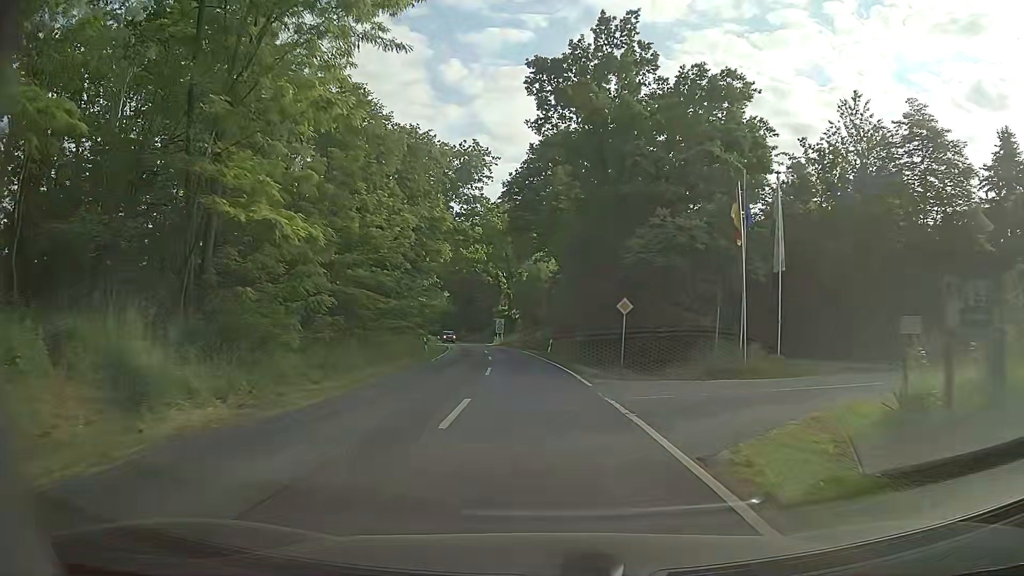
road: secondary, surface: asphalt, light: Day
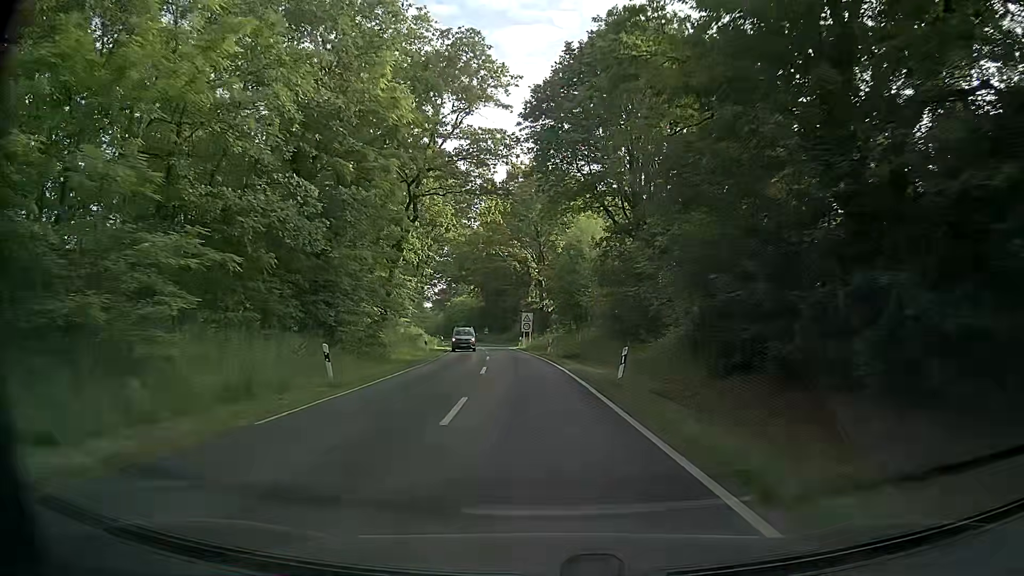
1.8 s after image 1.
(-0.4, +23.8) m; -3°
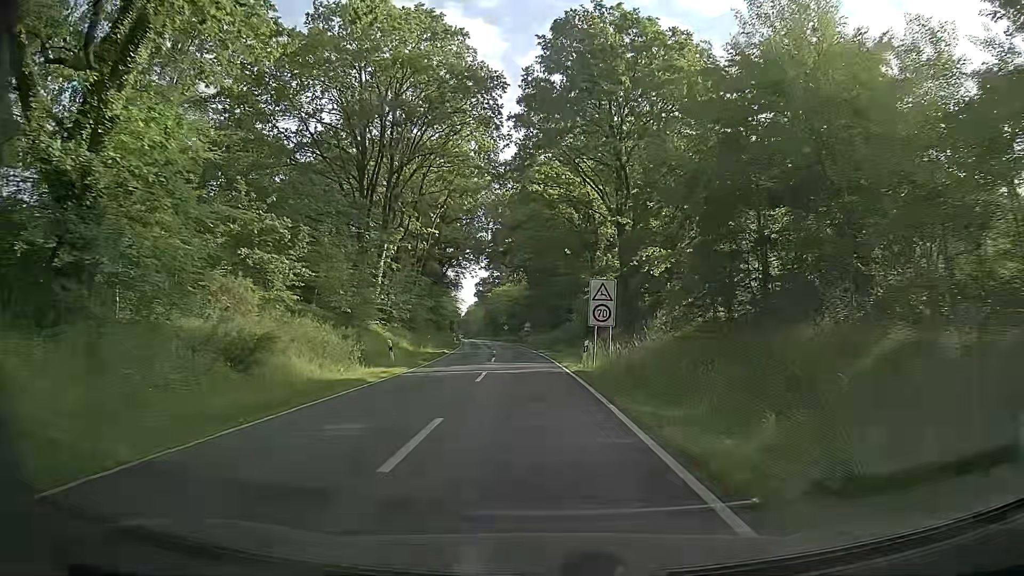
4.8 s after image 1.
(-1.6, +39.1) m; -5°
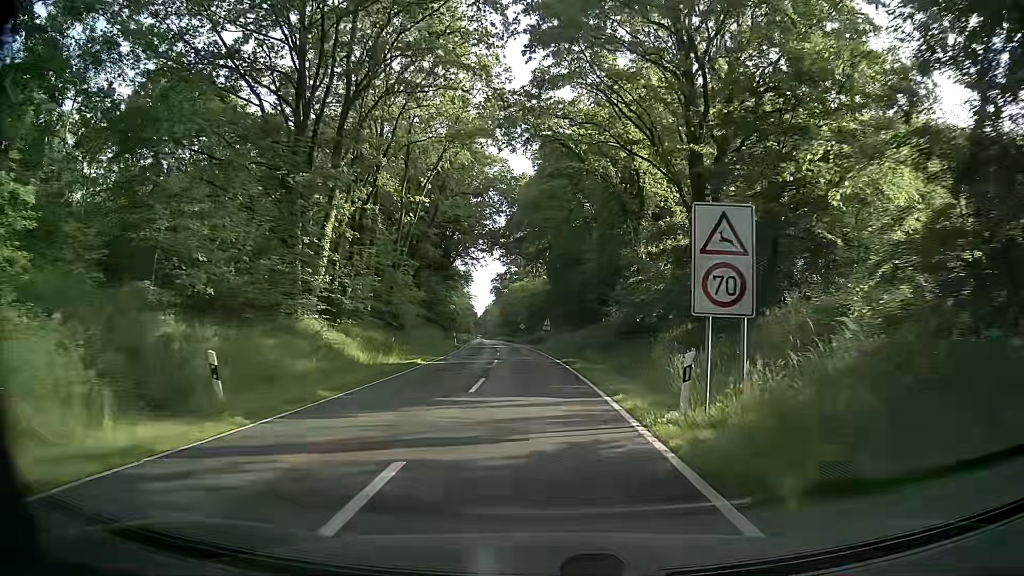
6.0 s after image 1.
(-0.2, +15.6) m; -2°
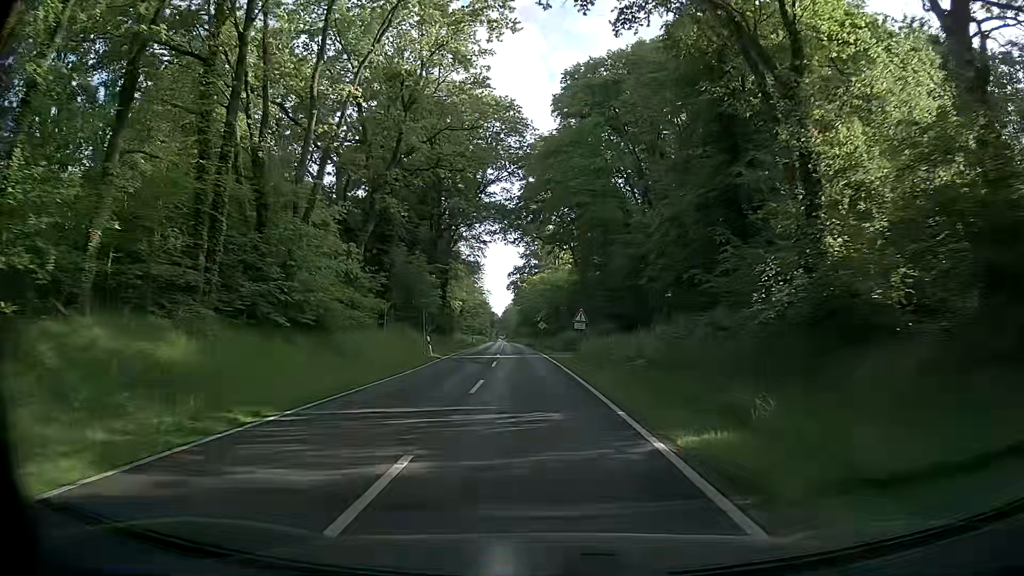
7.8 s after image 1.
(-0.4, +23.5) m; -2°
